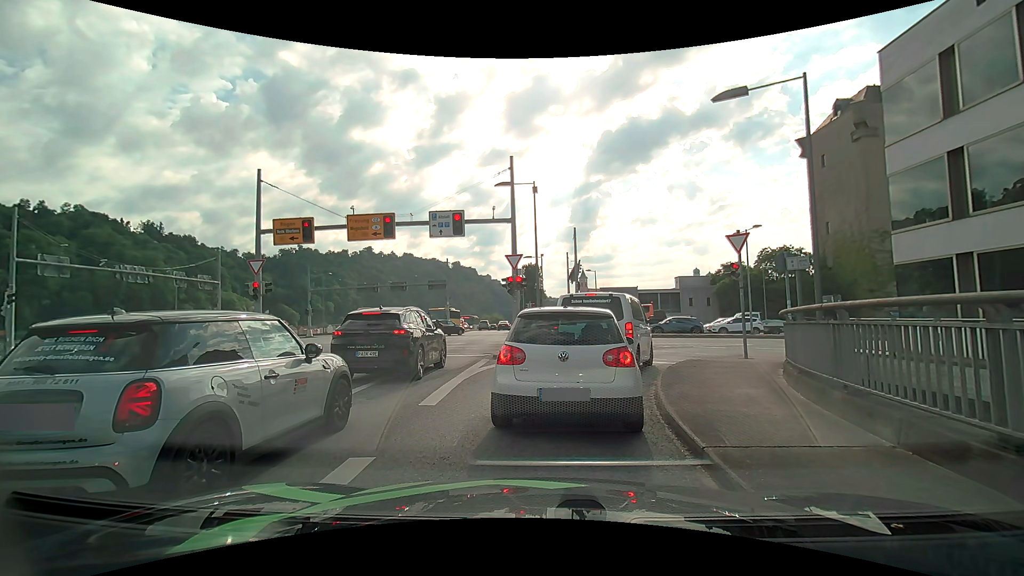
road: primary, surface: asphalt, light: Day
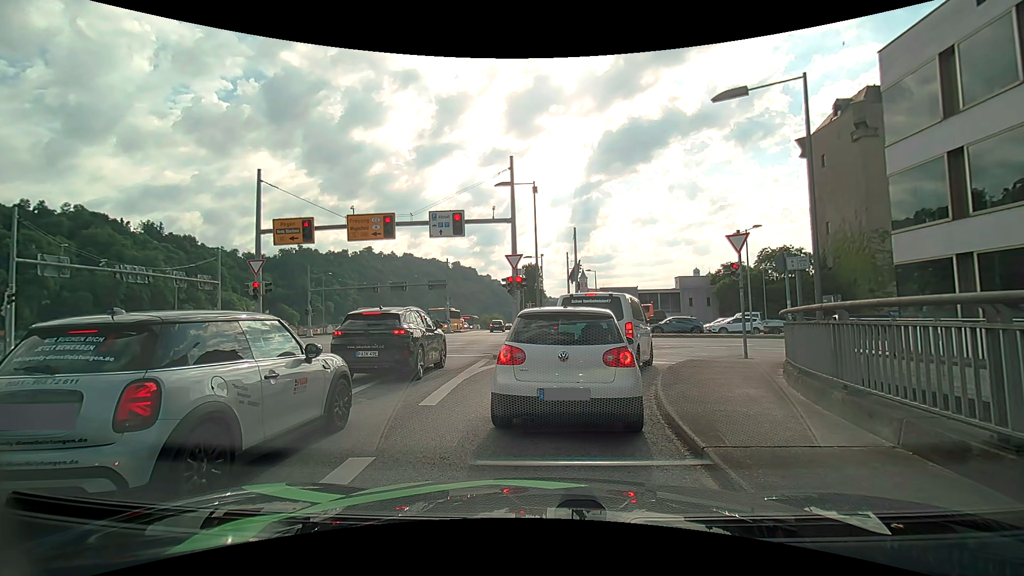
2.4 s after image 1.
(0.0, 0.0) m; 0°
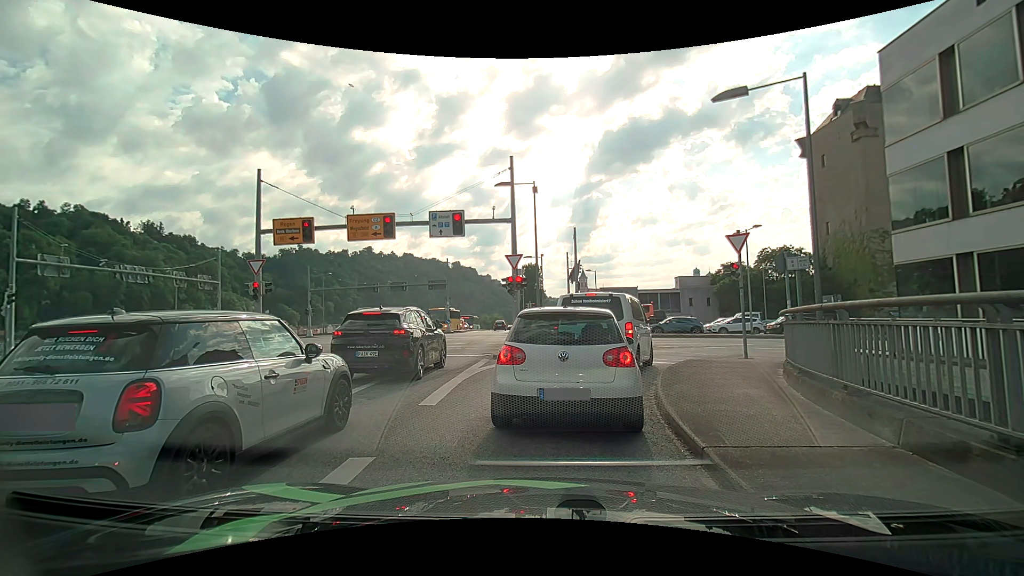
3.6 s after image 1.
(0.0, 0.0) m; 0°
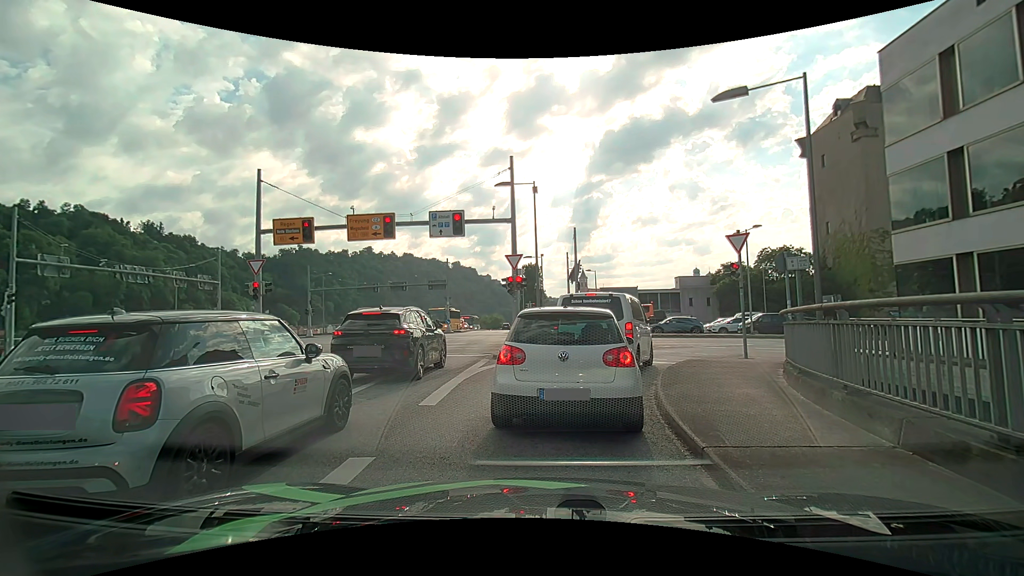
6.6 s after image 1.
(0.0, 0.0) m; 0°
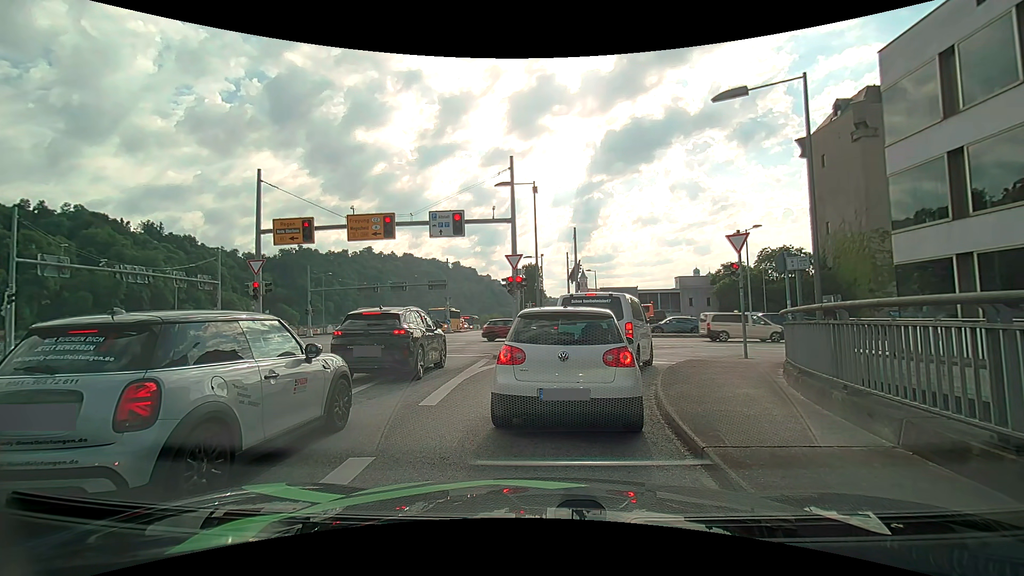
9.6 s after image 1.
(0.0, 0.0) m; 0°
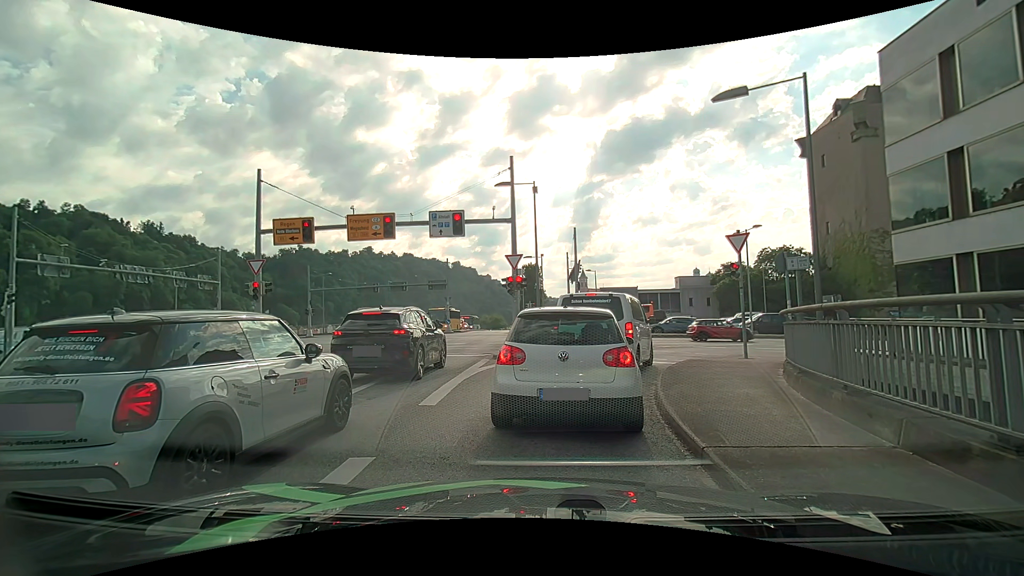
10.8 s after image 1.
(0.0, 0.0) m; 0°
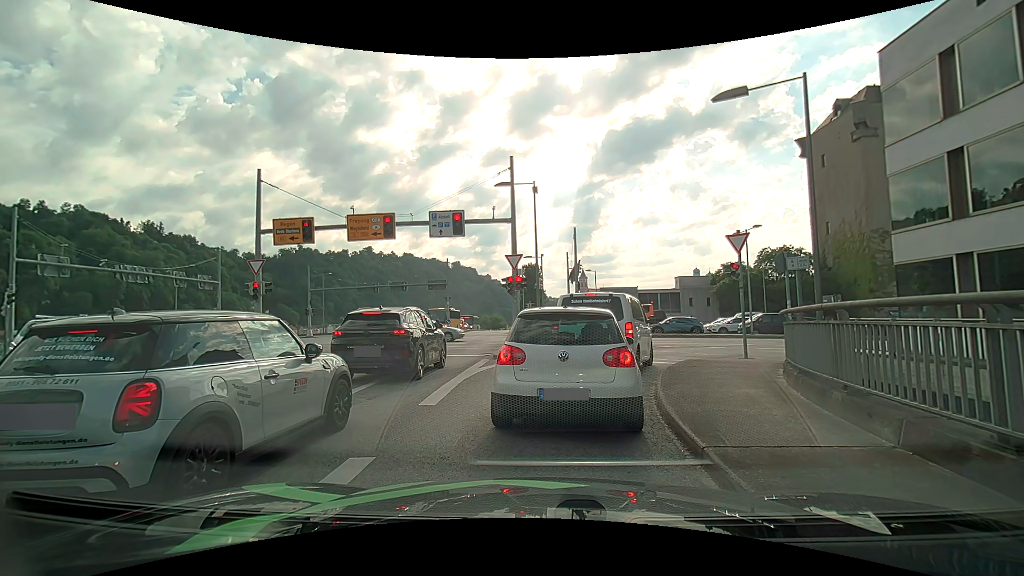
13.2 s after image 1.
(0.0, 0.0) m; 0°
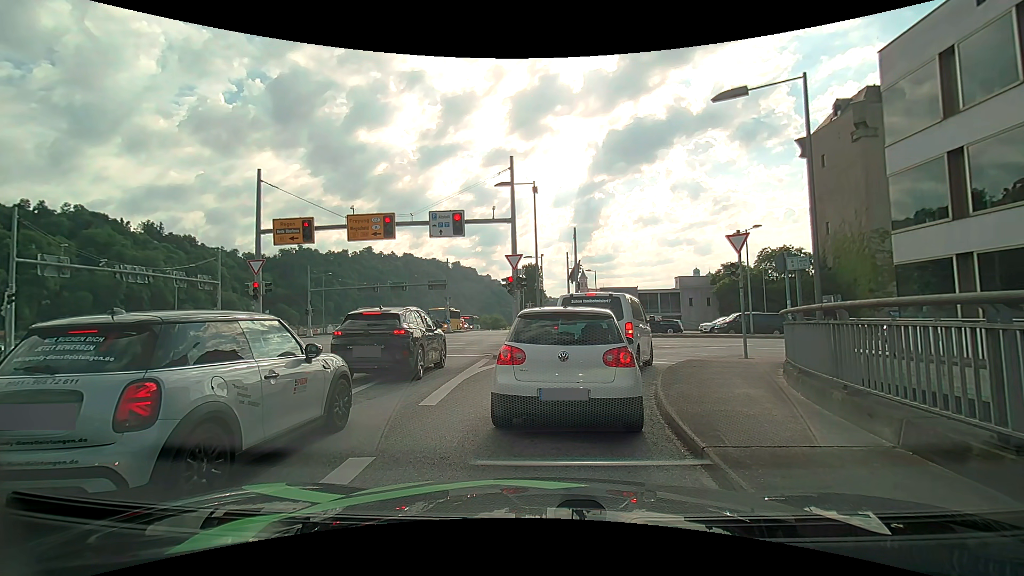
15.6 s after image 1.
(0.0, 0.0) m; 0°
